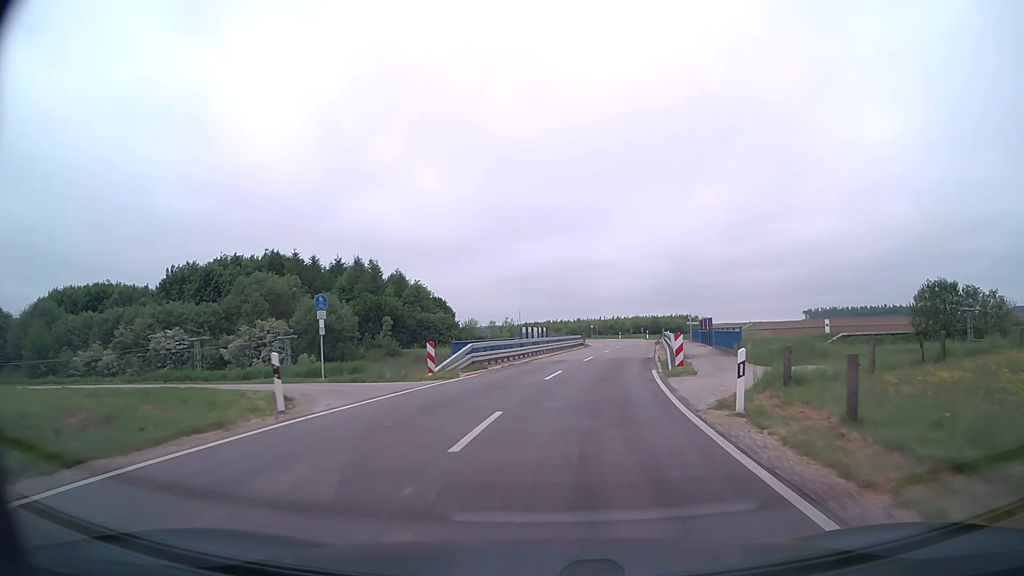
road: unclassified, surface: asphalt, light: Day
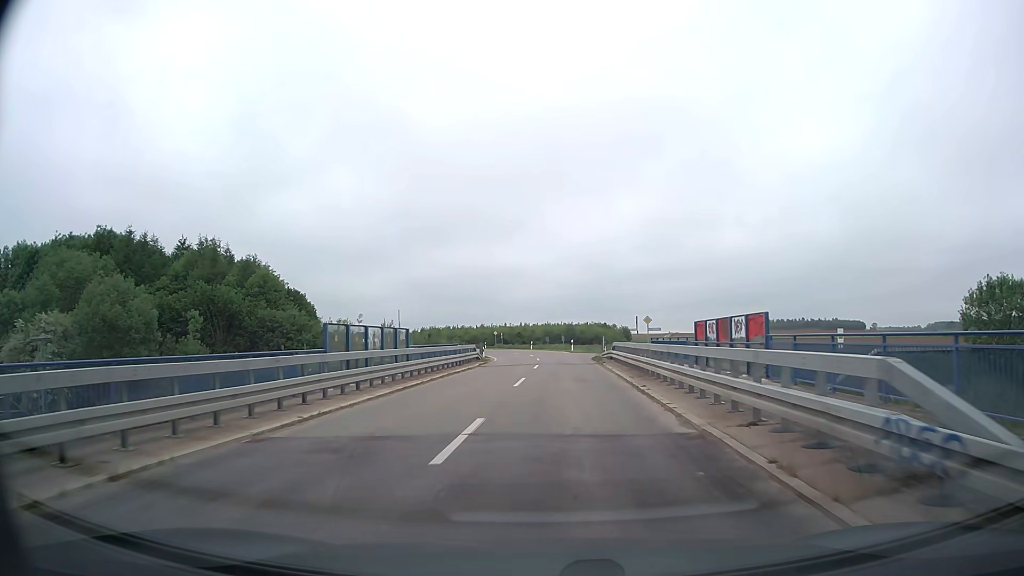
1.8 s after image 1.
(+1.9, +24.5) m; +8°
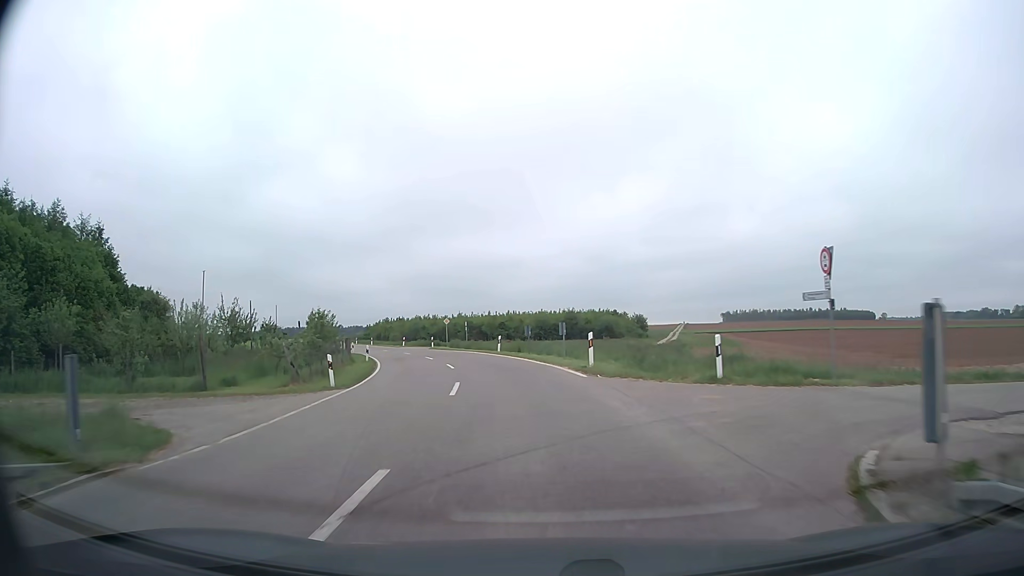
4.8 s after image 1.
(+1.3, +40.9) m; +1°
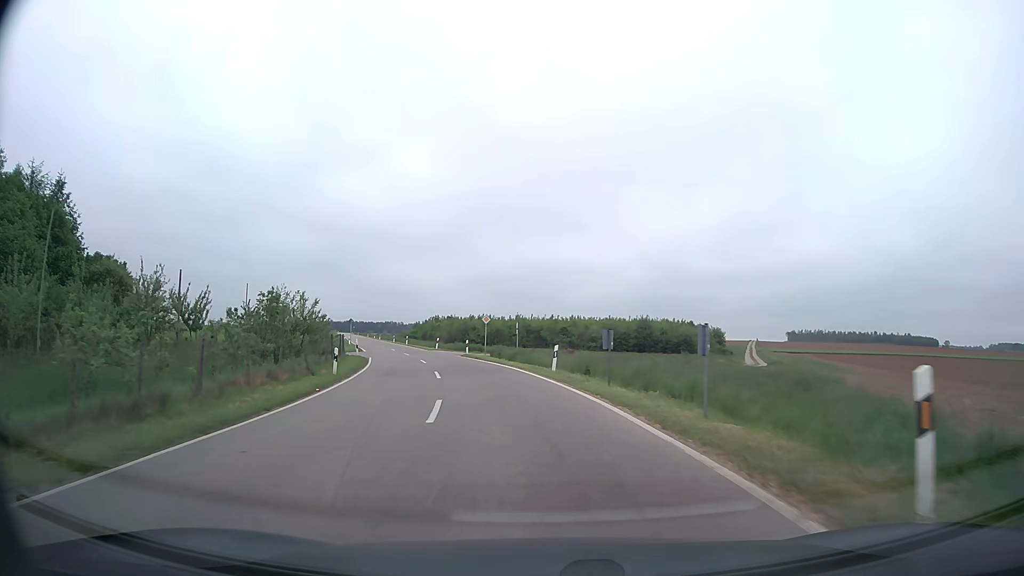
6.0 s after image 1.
(-0.7, +16.2) m; -5°
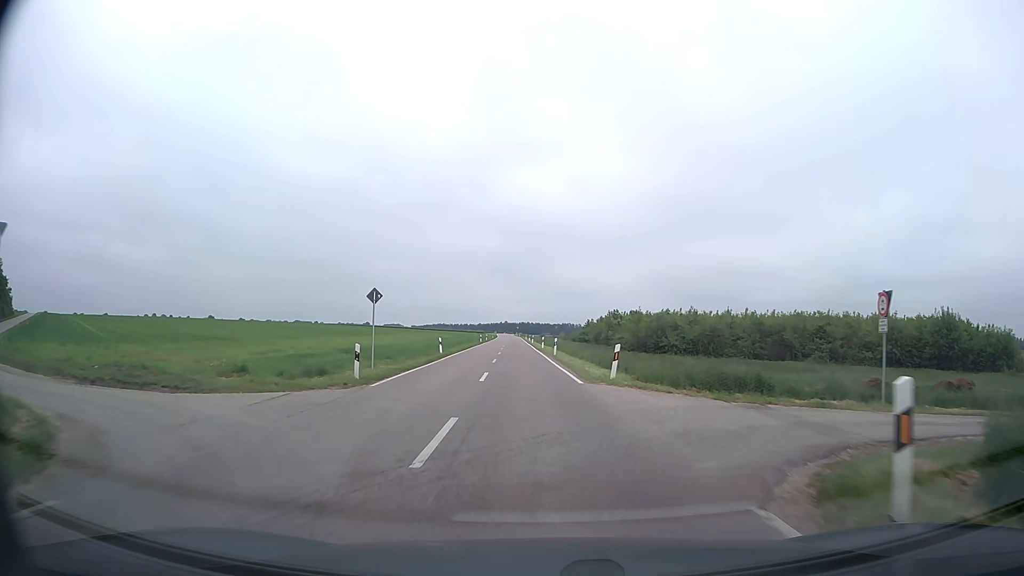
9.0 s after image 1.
(-5.7, +40.5) m; -15°
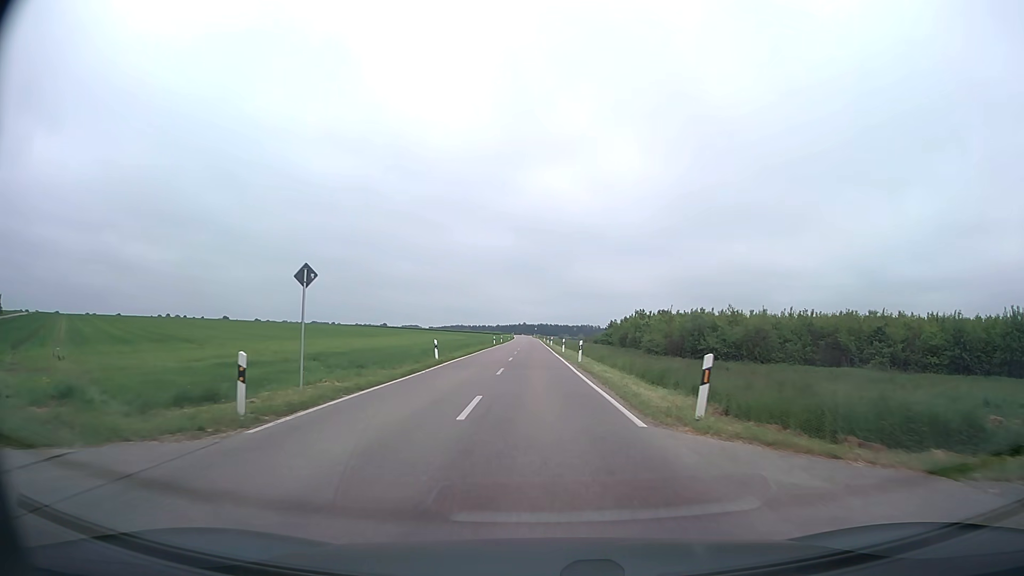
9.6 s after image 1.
(-0.1, +8.6) m; -2°
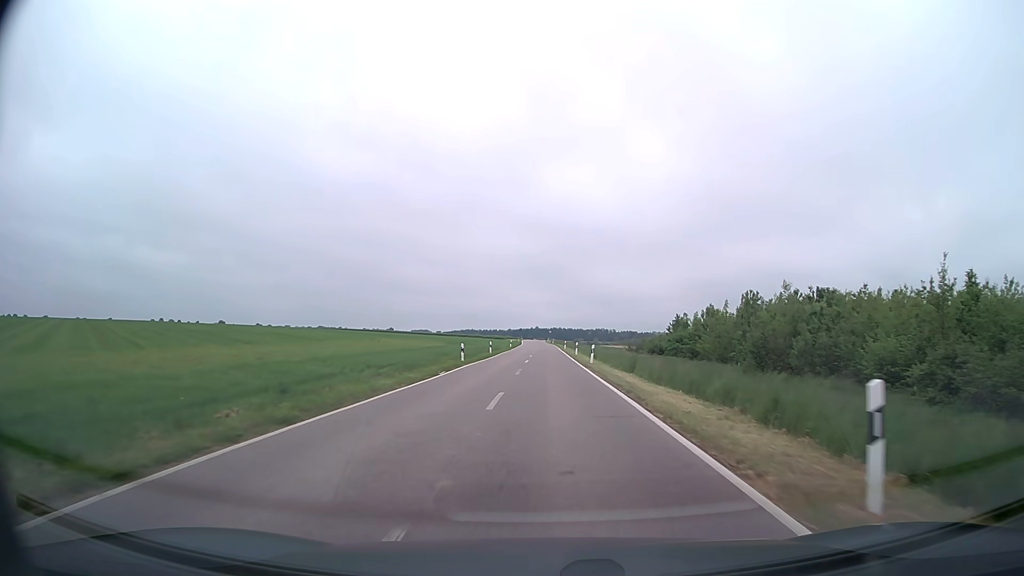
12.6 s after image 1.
(-0.9, +47.0) m; -1°
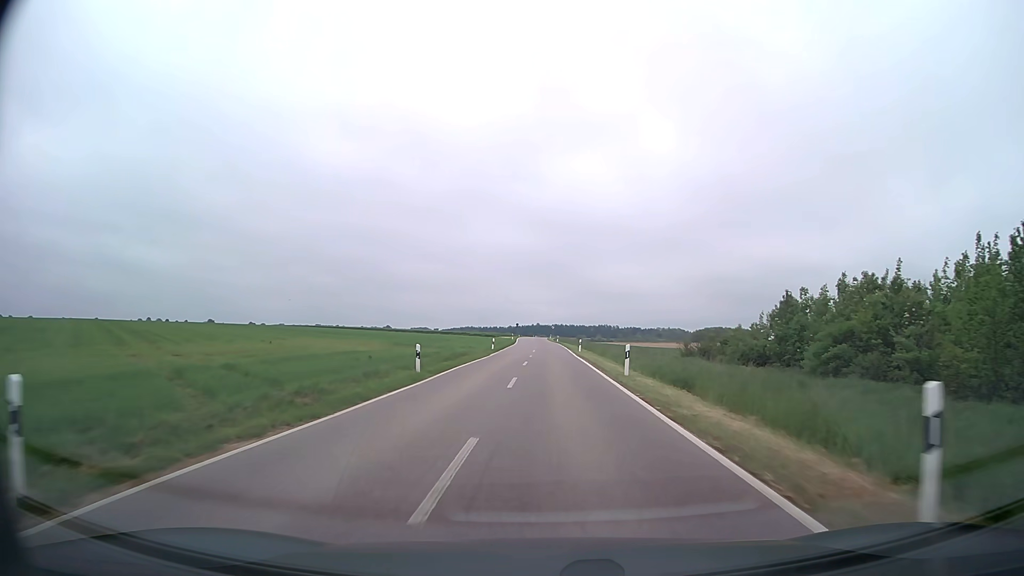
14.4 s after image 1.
(0.0, +32.7) m; 0°
(0, +10) (0, +20) (0, +30) (0, +40) (0, +50) (0, +60) (0, +70) (0, +80) (0, +90) (0, +100) m
